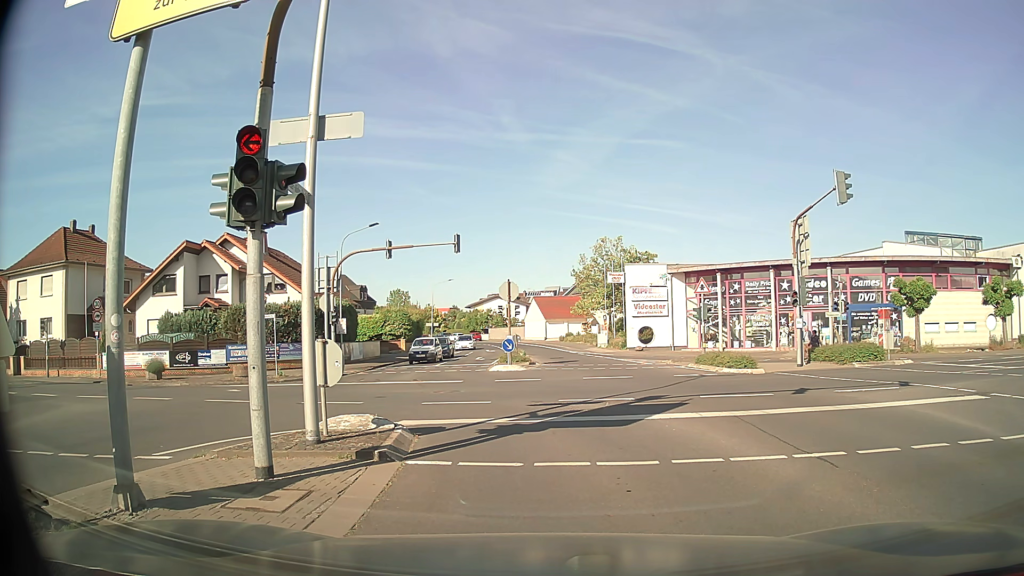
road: secondary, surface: asphalt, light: Day
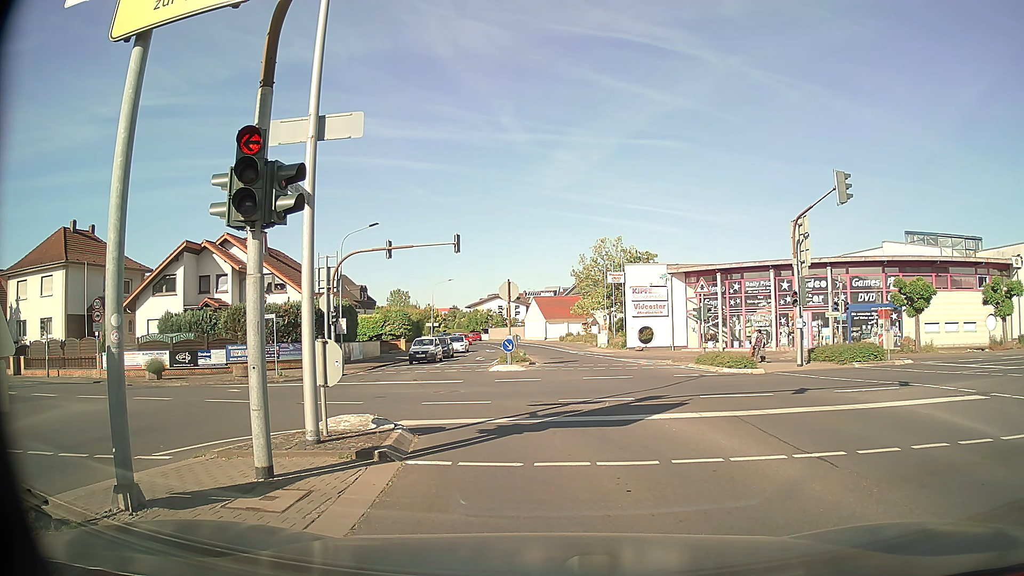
(0.0, 0.0) m; 0°
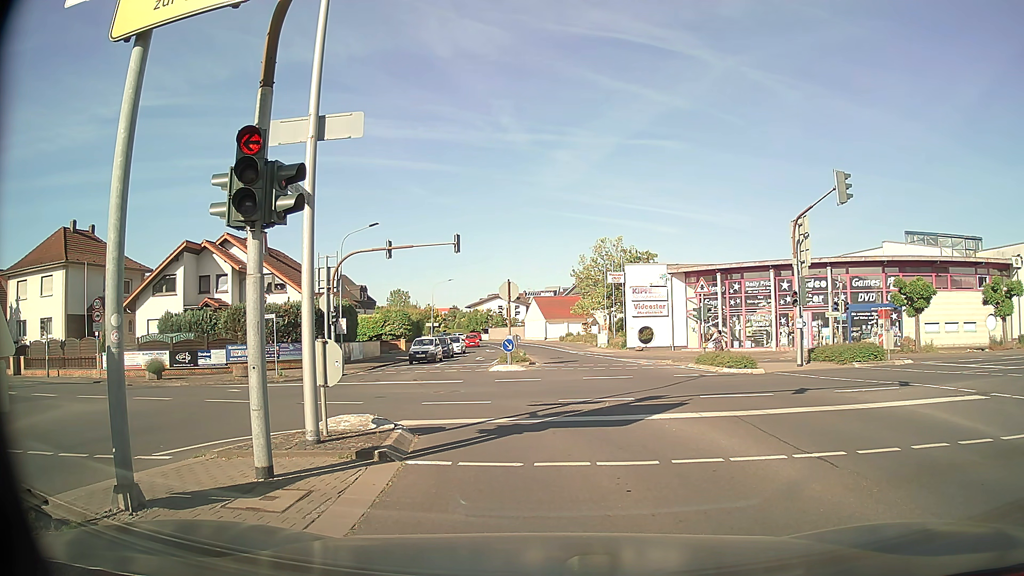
(0.0, 0.0) m; 0°
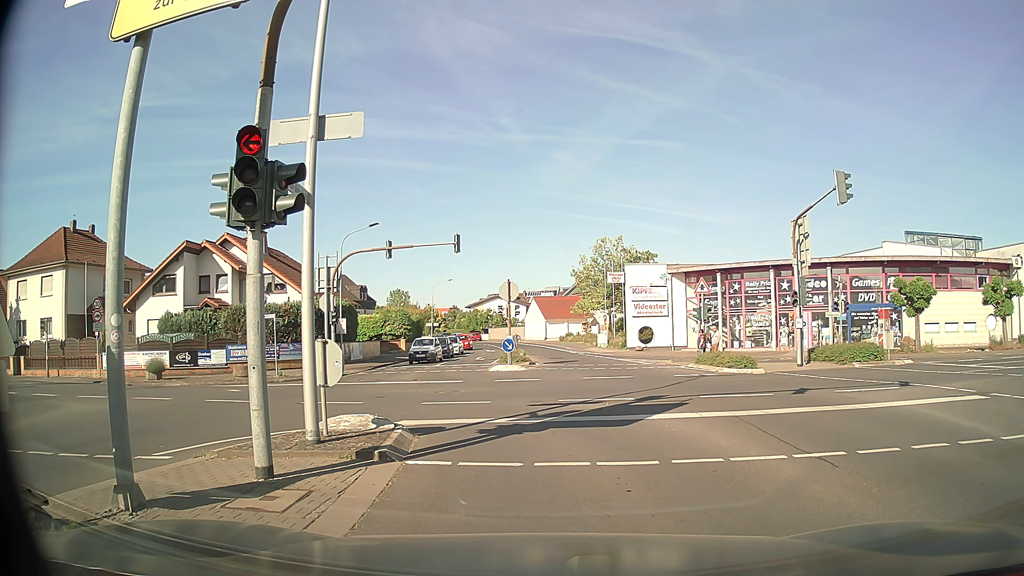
(0.0, 0.0) m; 0°
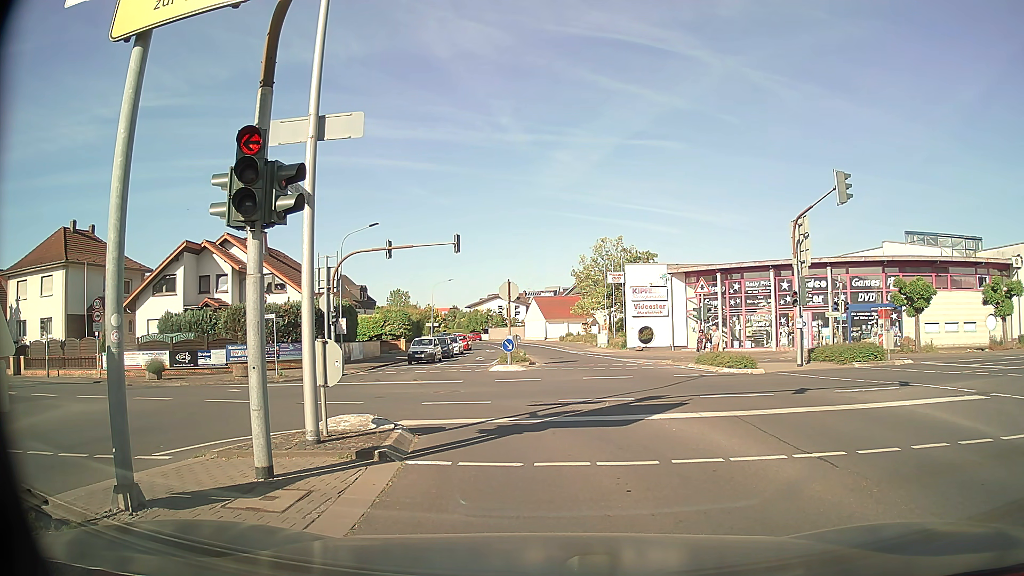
(0.0, 0.0) m; 0°
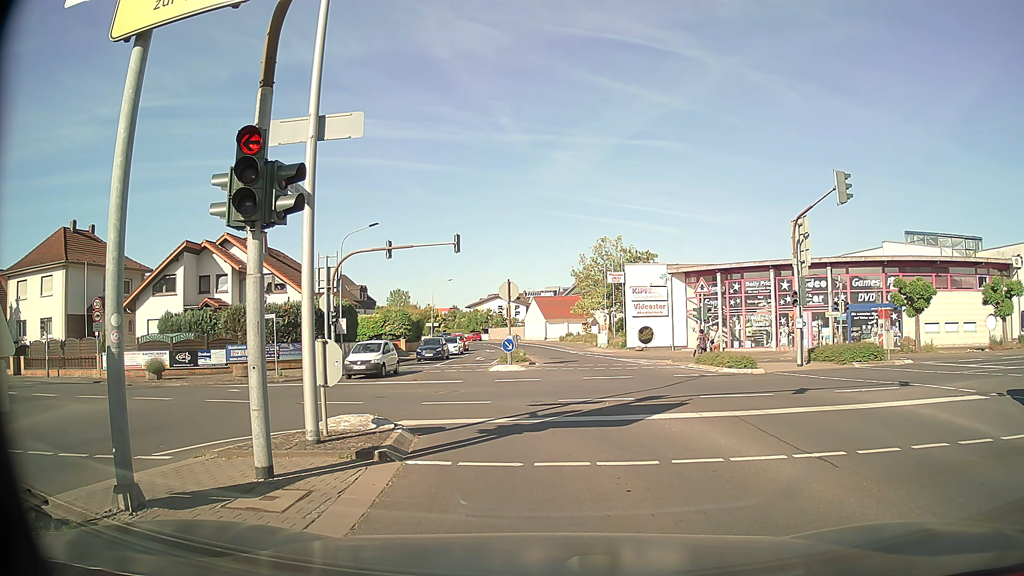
(0.0, 0.0) m; 0°
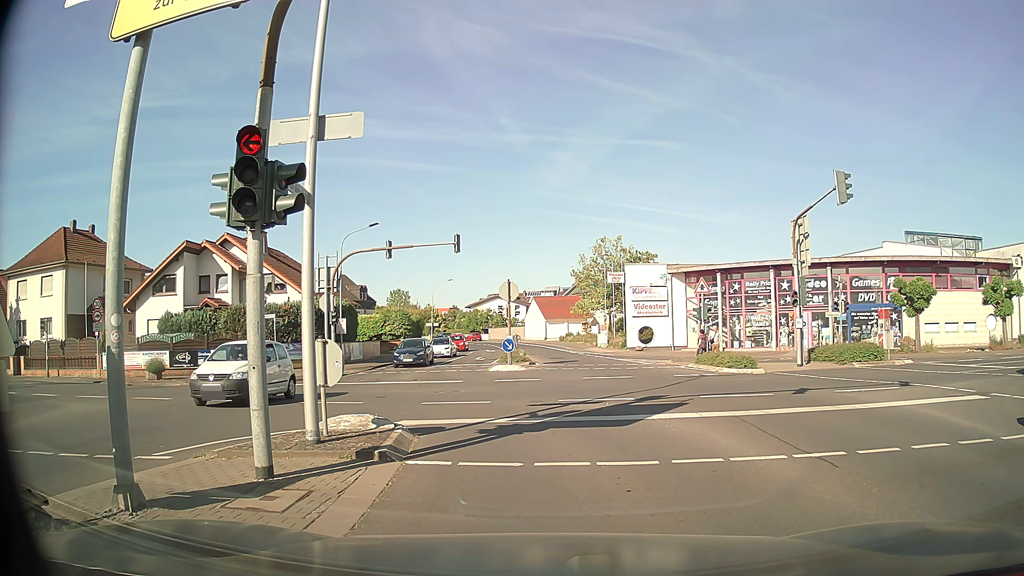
(0.0, 0.0) m; 0°
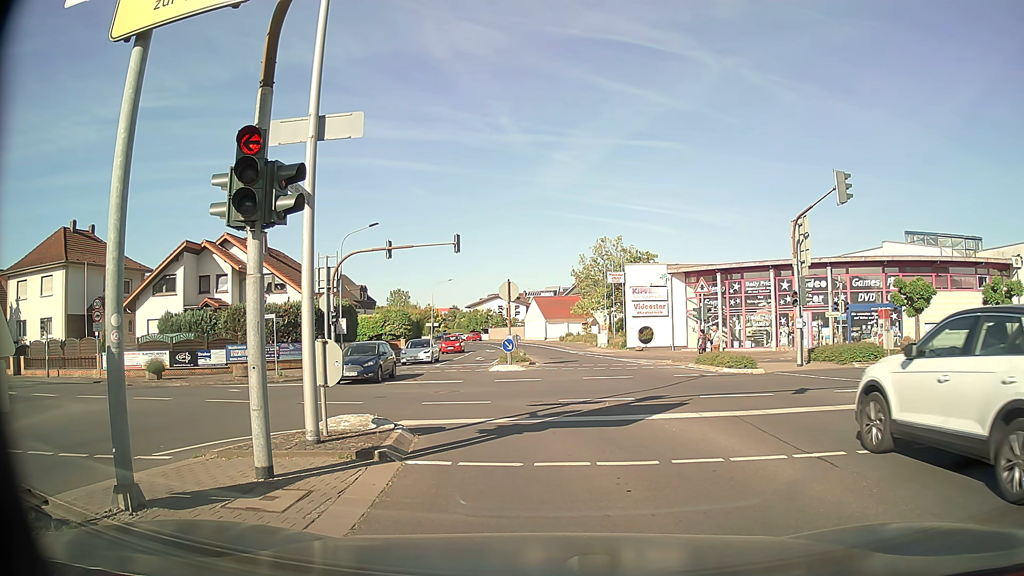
(0.0, 0.0) m; 0°
(0, +10) (-4, +19) (-13, +24) (-23, +26) (-33, +27) (-42, +29) (-52, +30) (-62, +32) (-72, +33) (-82, +34) m
